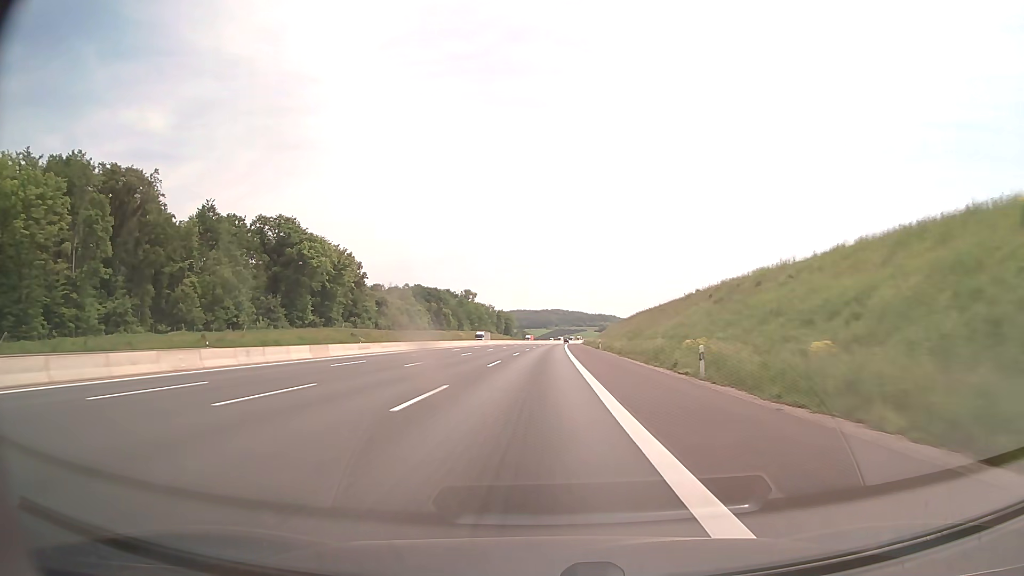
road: motorway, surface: asphalt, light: Day
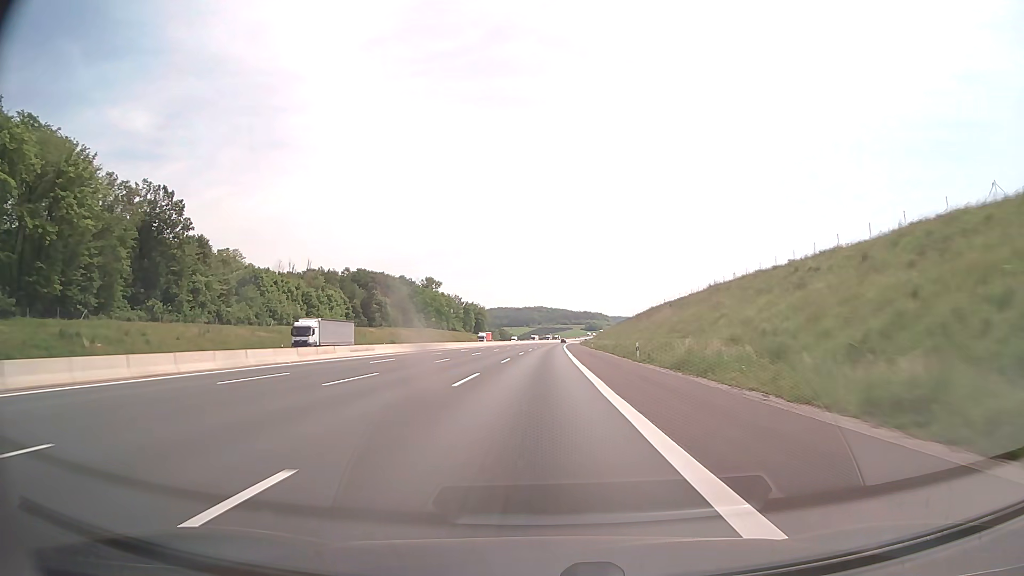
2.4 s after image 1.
(+1.3, +82.7) m; +1°
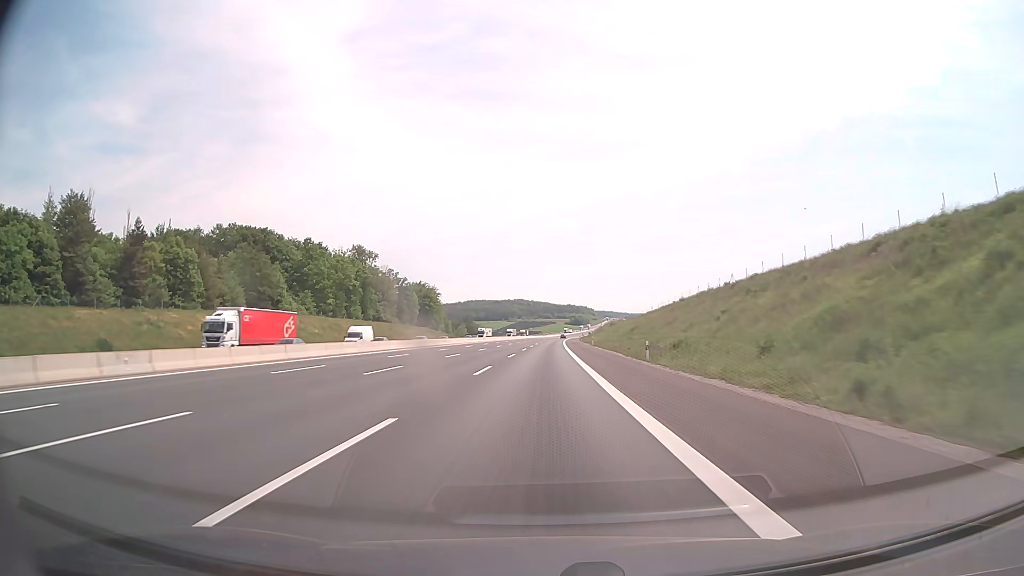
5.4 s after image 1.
(+1.5, +103.4) m; +2°
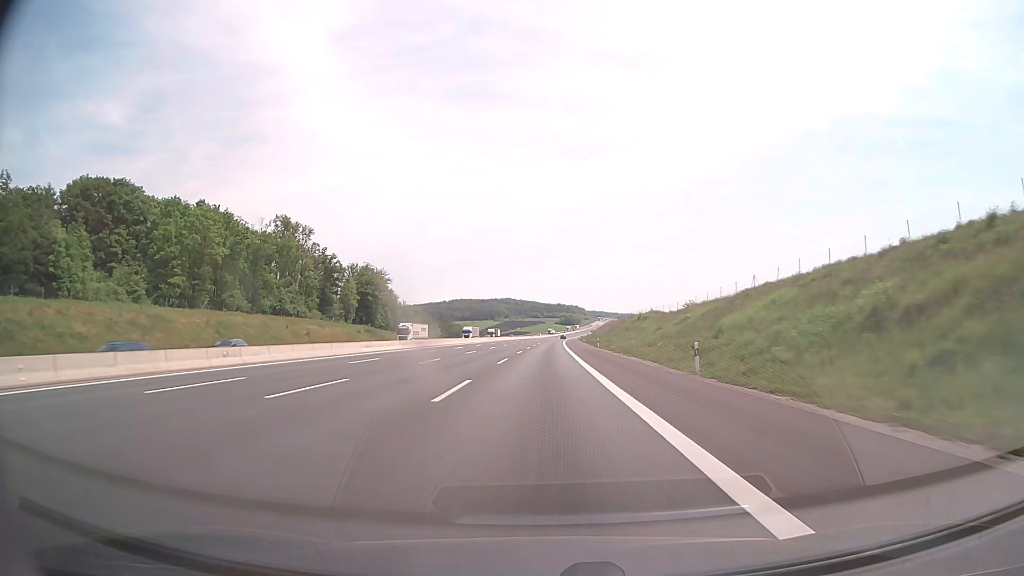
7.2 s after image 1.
(+0.6, +62.0) m; +1°
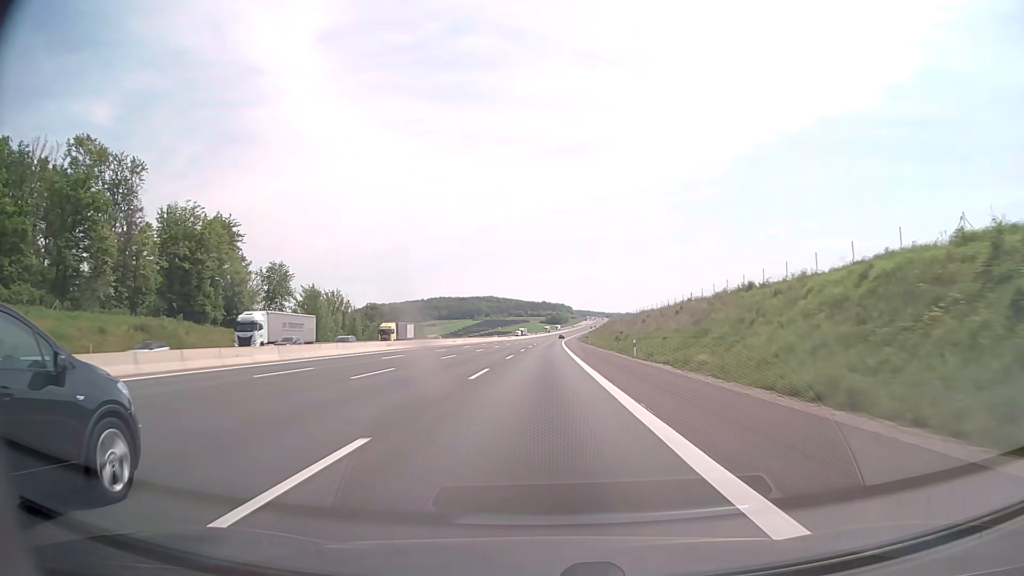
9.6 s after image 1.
(+1.0, +82.5) m; +1°
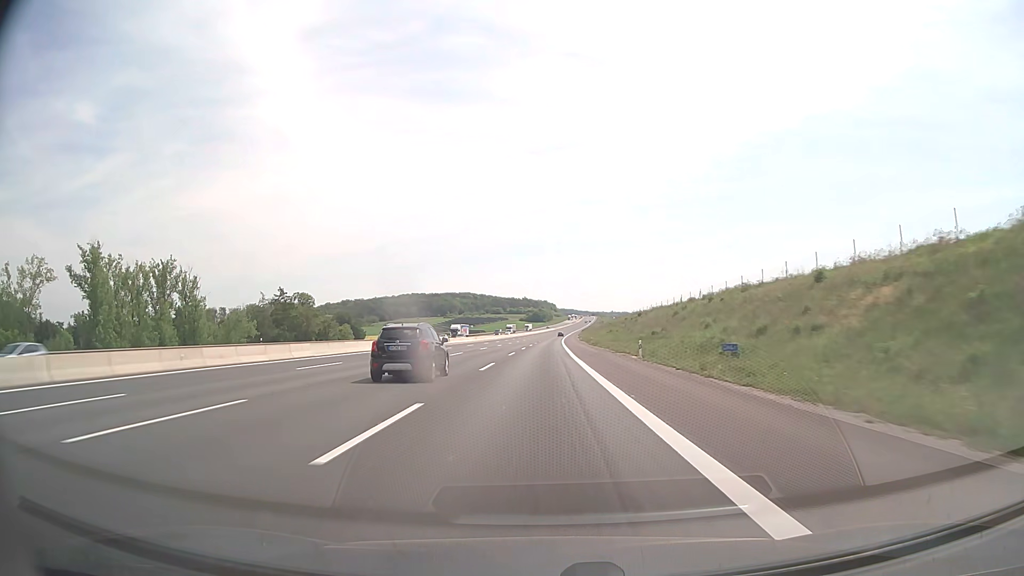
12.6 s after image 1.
(+1.2, +103.1) m; +1°
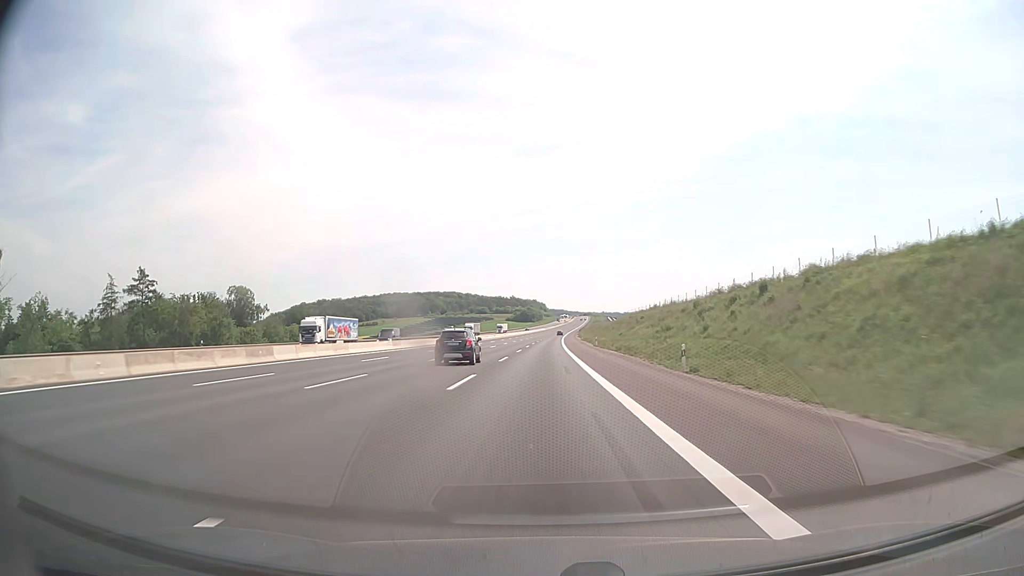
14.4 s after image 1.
(+0.5, +61.8) m; +1°
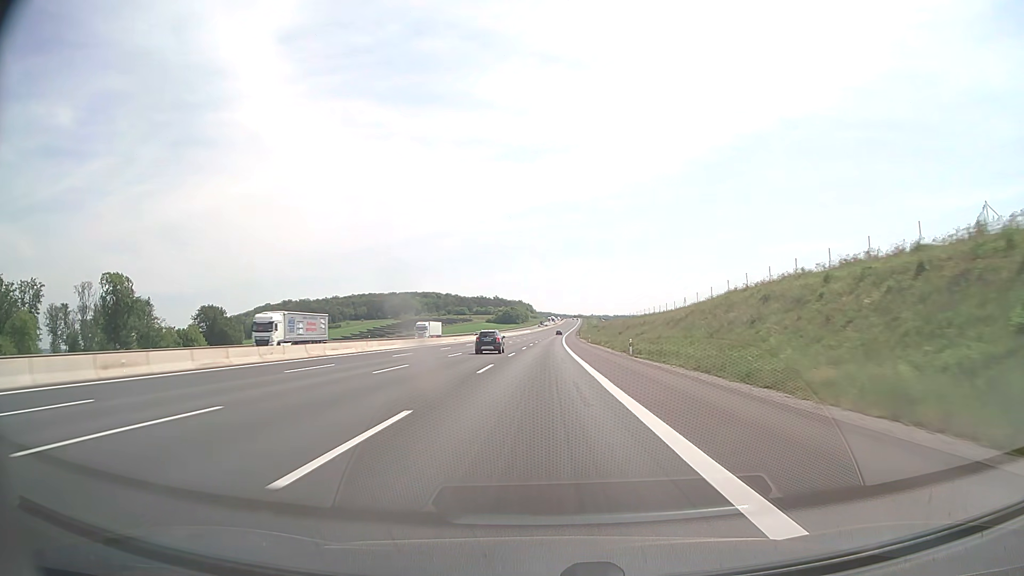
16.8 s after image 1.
(+0.8, +82.4) m; +1°
(0, +10) (0, +20) (0, +30) (0, +40) (0, +50) (+1, +60) (+1, +70) (+1, +80) (+1, +90) (+1, +100) m
